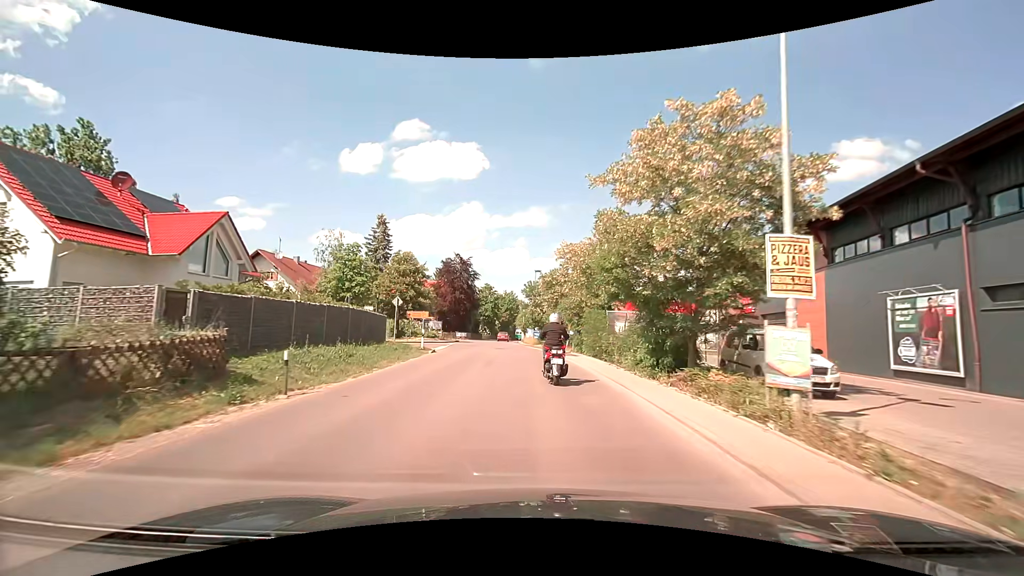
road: secondary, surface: asphalt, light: Day
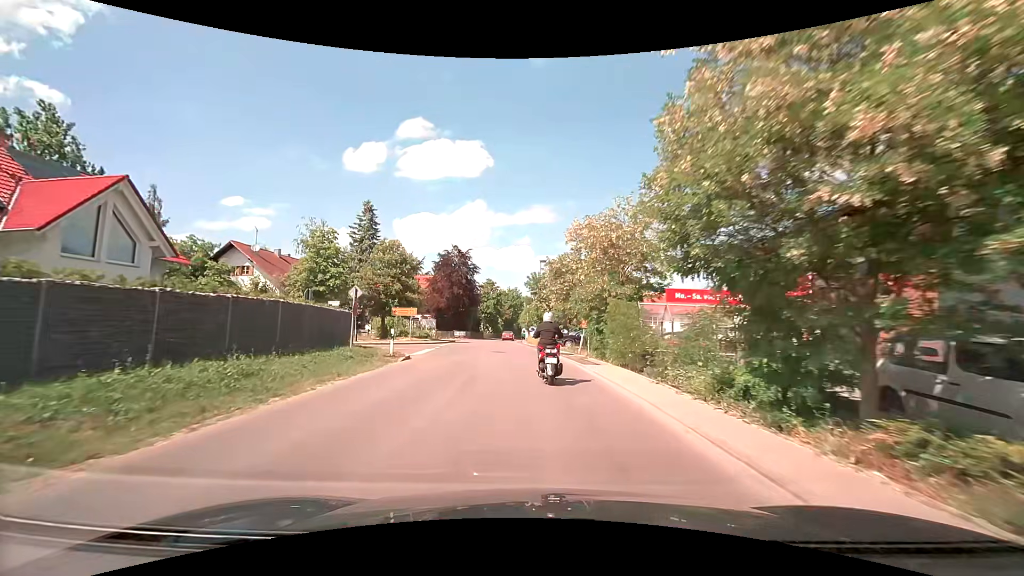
(0.0, +6.6) m; -1°
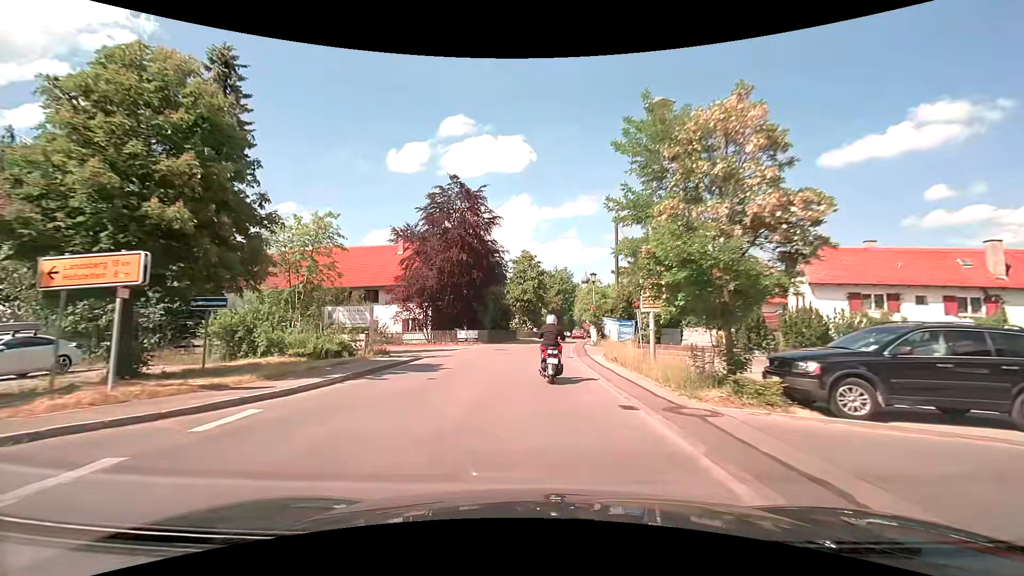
(-1.4, +32.7) m; -5°
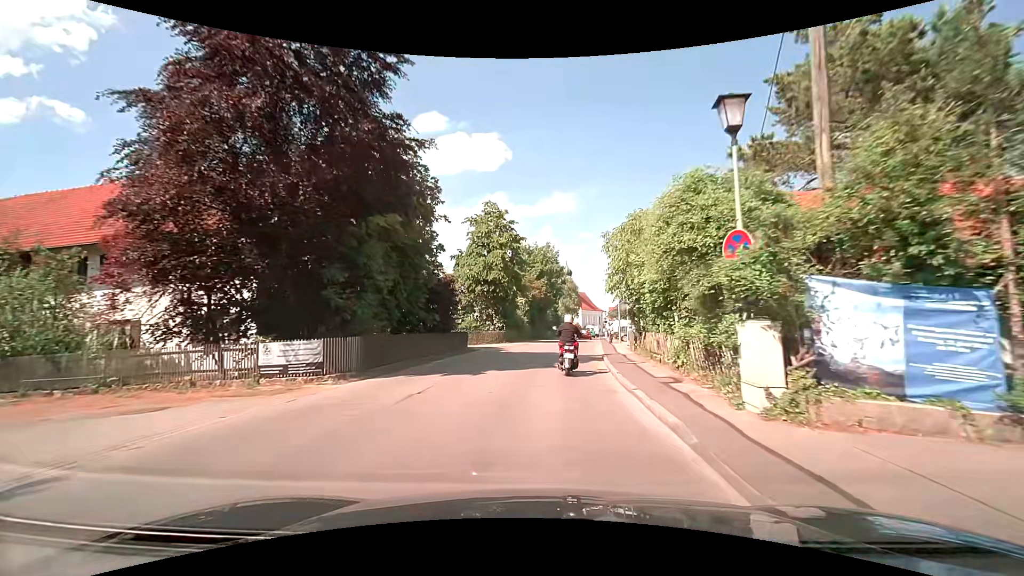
(-0.1, +25.9) m; +2°
(0, +10) (+1, +20) (+1, +30) (+2, +40) (+4, +50) (+5, +60) (+6, +70) (+7, +80) (+8, +90) (+10, +99) m
